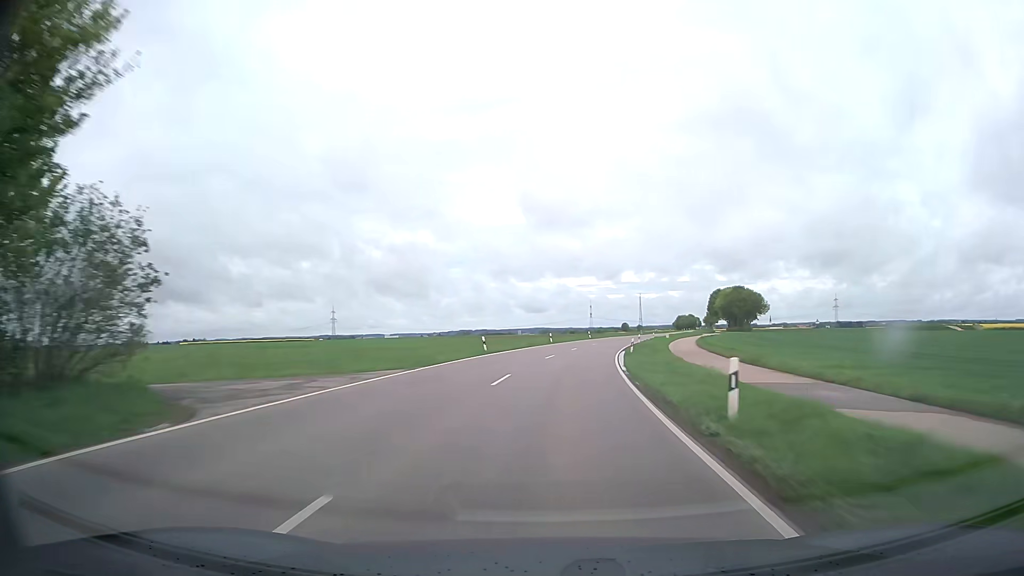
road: tertiary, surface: asphalt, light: Day
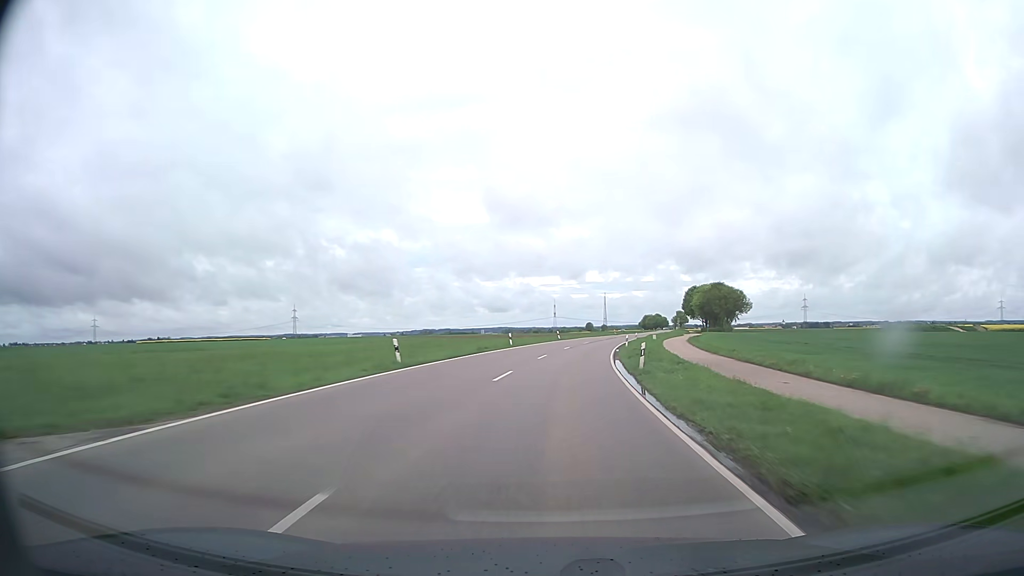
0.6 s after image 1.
(+0.4, +15.3) m; +3°
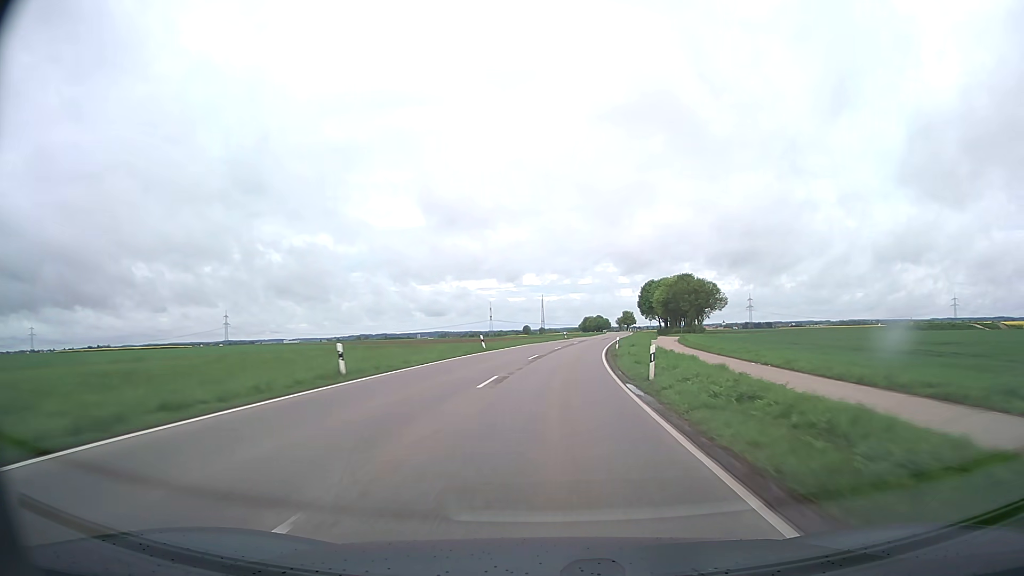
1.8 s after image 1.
(+1.5, +30.5) m; +5°
(0, +10) (+1, +20) (+1, +30) (+2, +40) (+3, +50) (+4, +60) (+6, +70) (+7, +80) (+9, +89) (+11, +99) m
